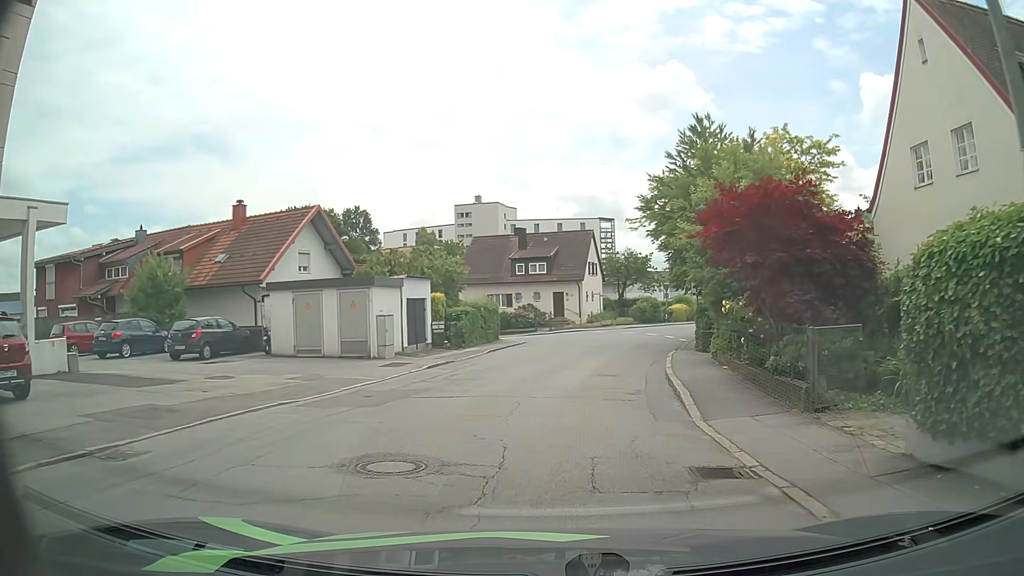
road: residential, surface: asphalt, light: Day
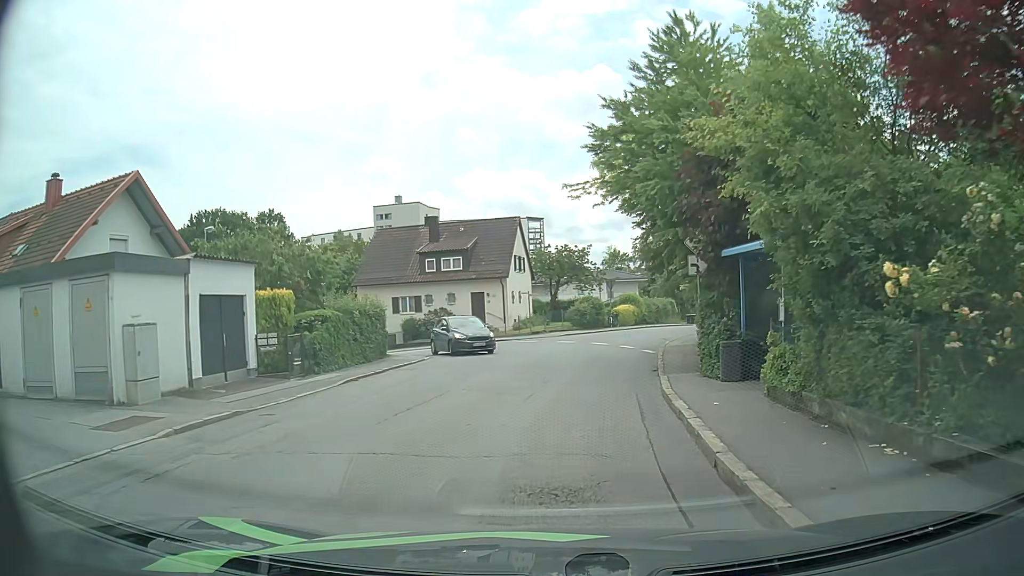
(+0.6, +10.8) m; +5°
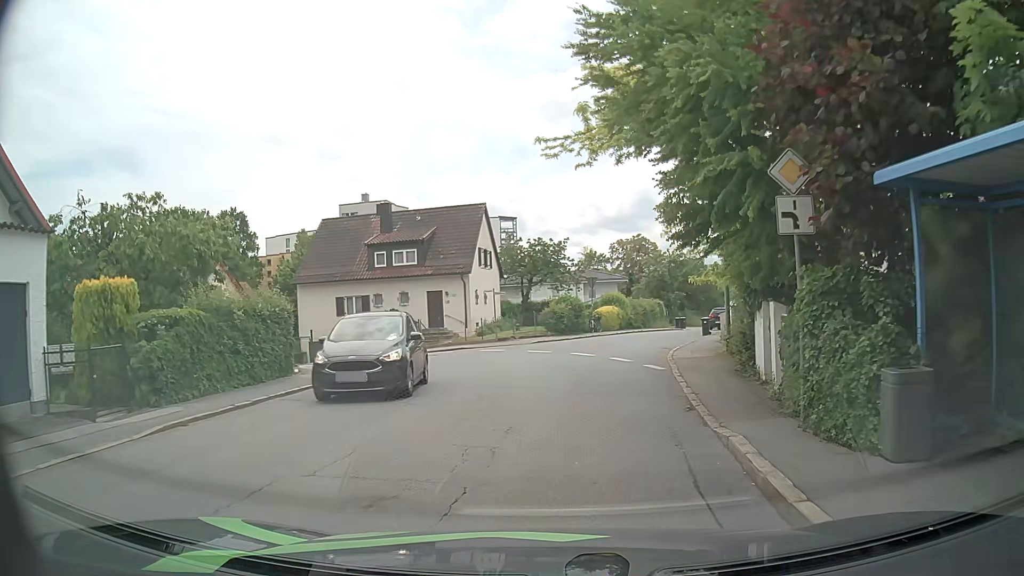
(+0.2, +7.2) m; +2°
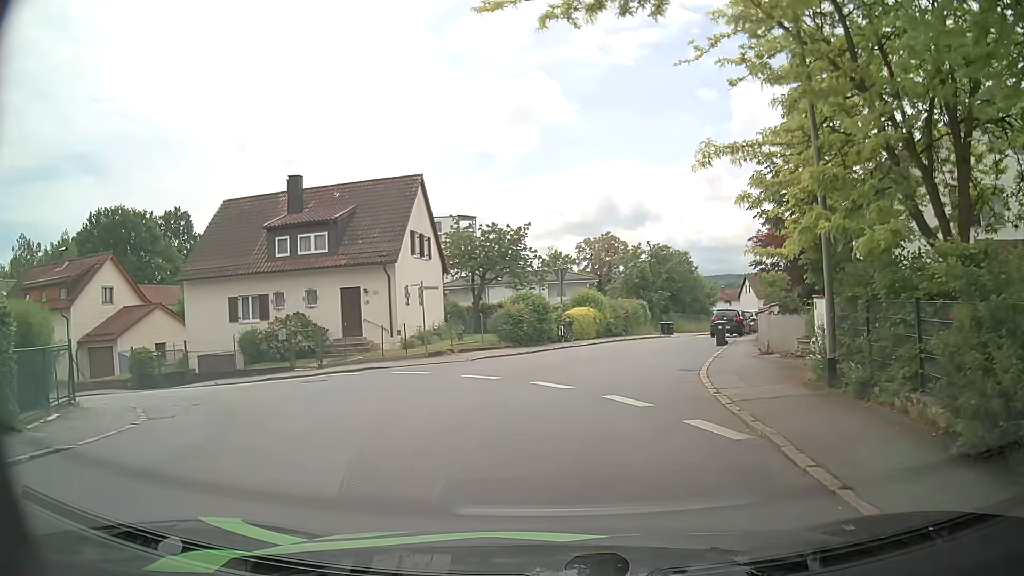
(+0.4, +10.1) m; +3°
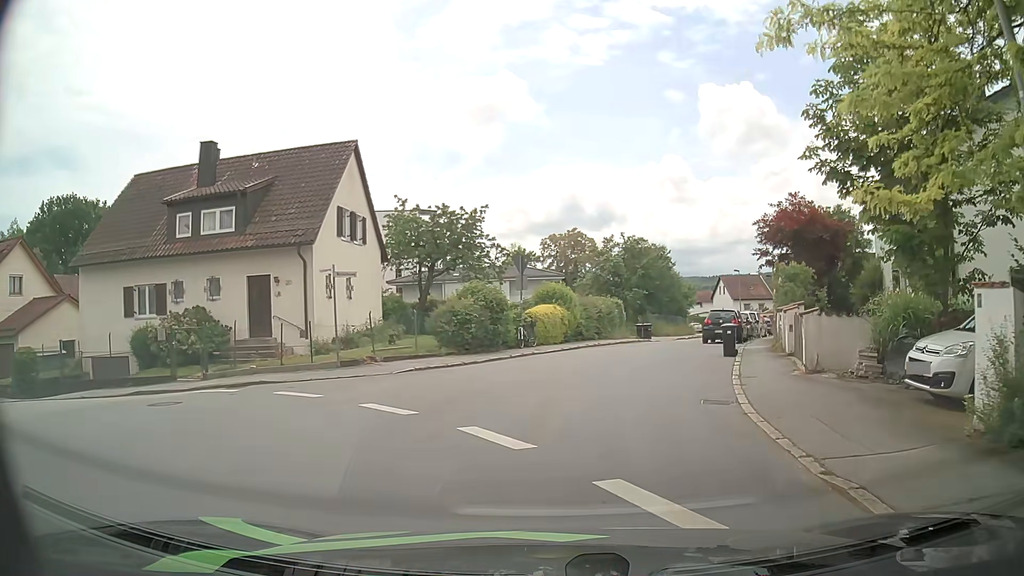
(+0.2, +6.1) m; +5°
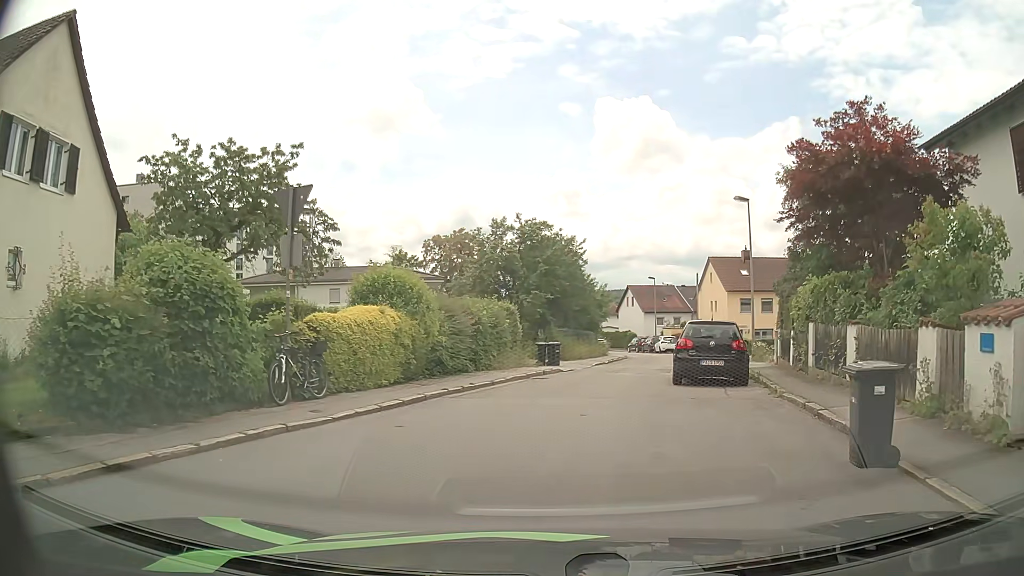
(+0.8, +13.9) m; +8°
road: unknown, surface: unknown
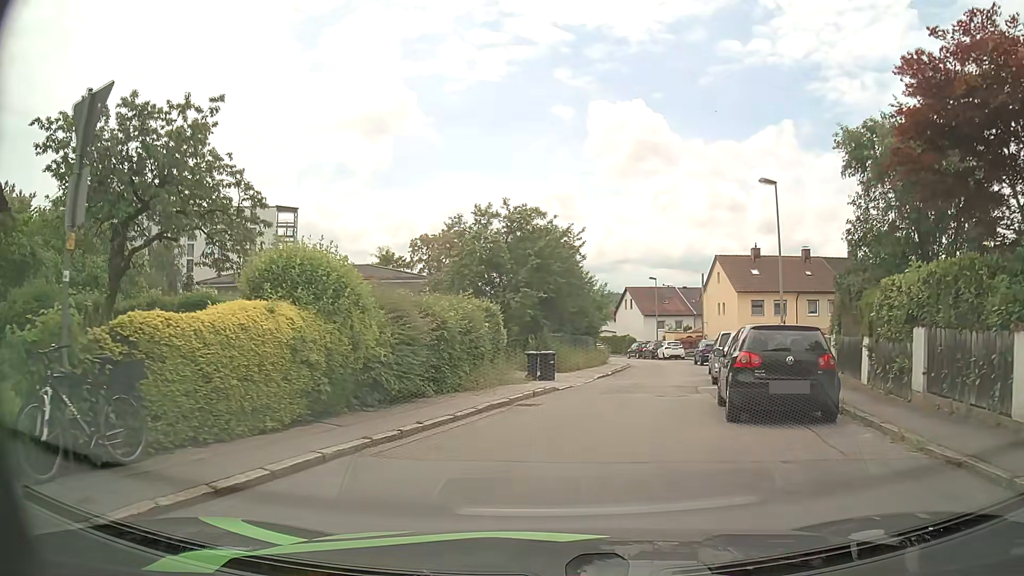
(0.0, +5.3) m; +1°
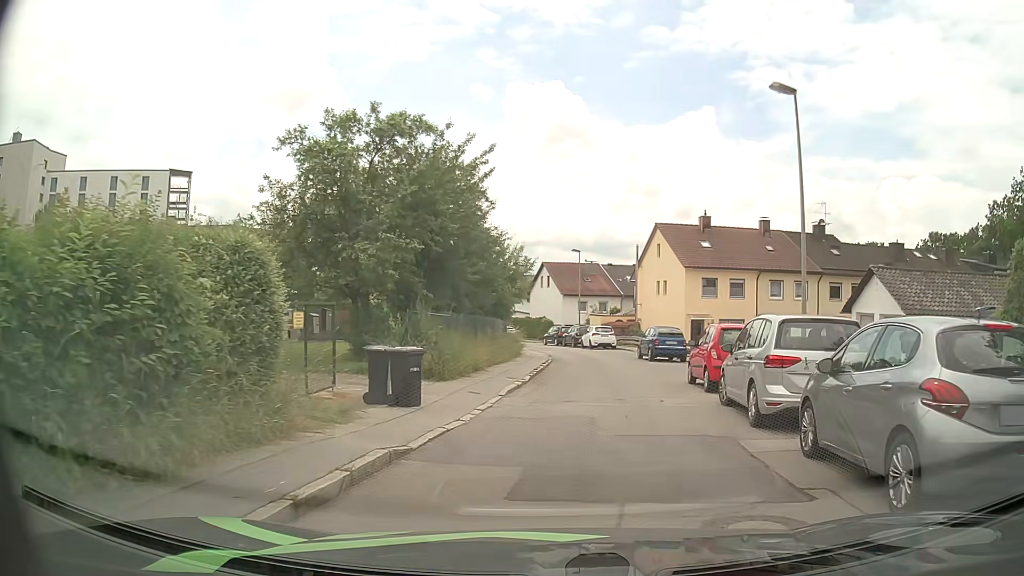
(+0.4, +11.0) m; +7°
(0, +10) (+1, +20) (+2, +30) (+1, +40) (-1, +50) (-3, +59) (-7, +69) (-11, +78) (-16, +87) (-21, +95) m
